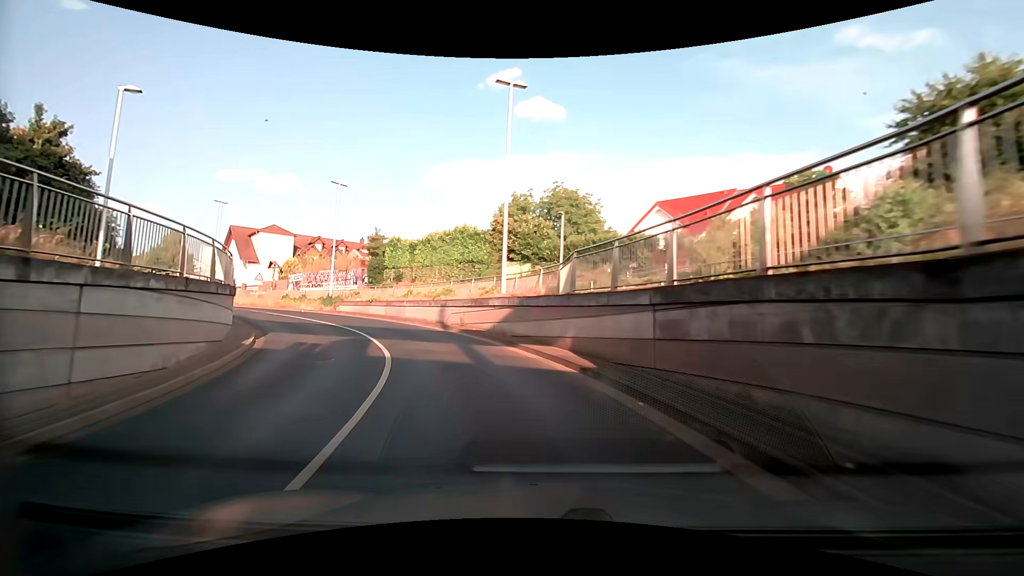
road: tertiary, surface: asphalt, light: Day
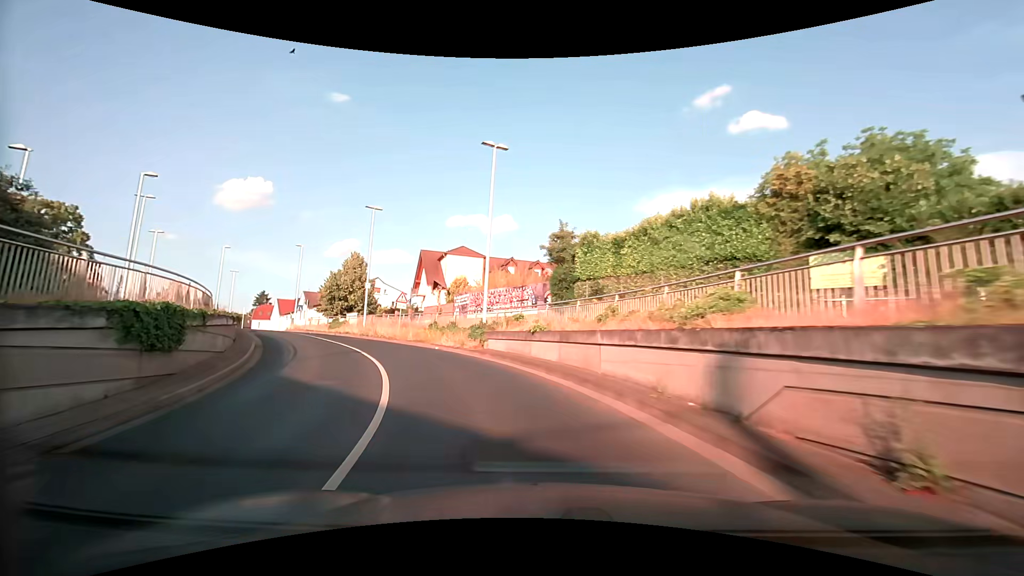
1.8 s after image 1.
(-4.0, +17.2) m; -25°
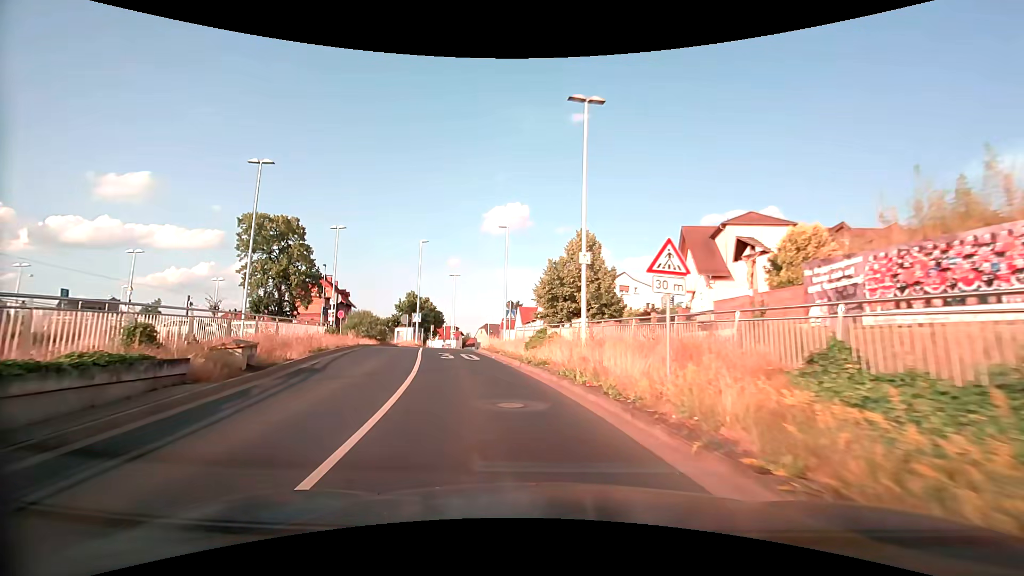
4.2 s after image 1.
(-5.6, +21.3) m; -29°
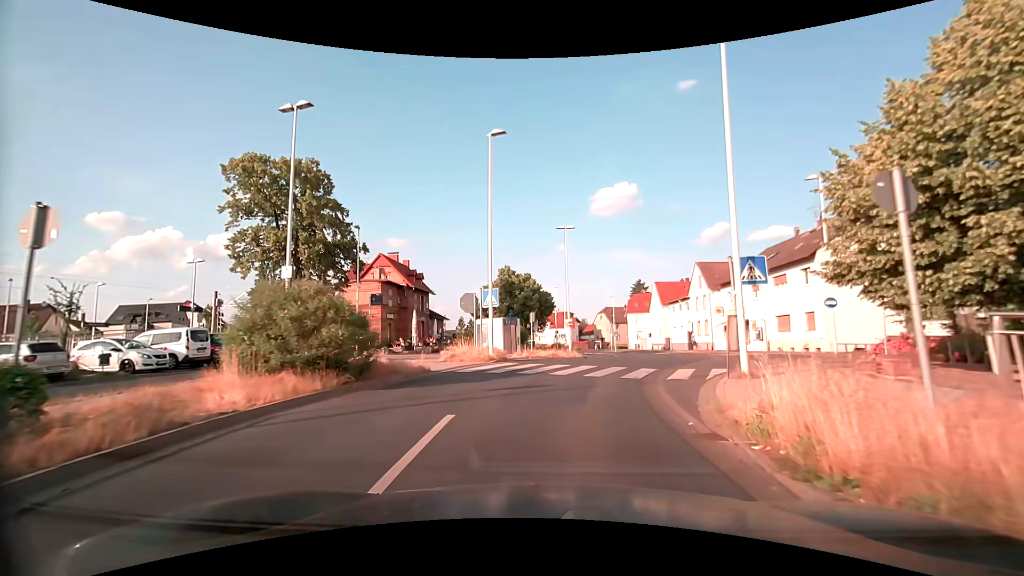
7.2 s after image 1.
(-4.7, +25.1) m; -14°
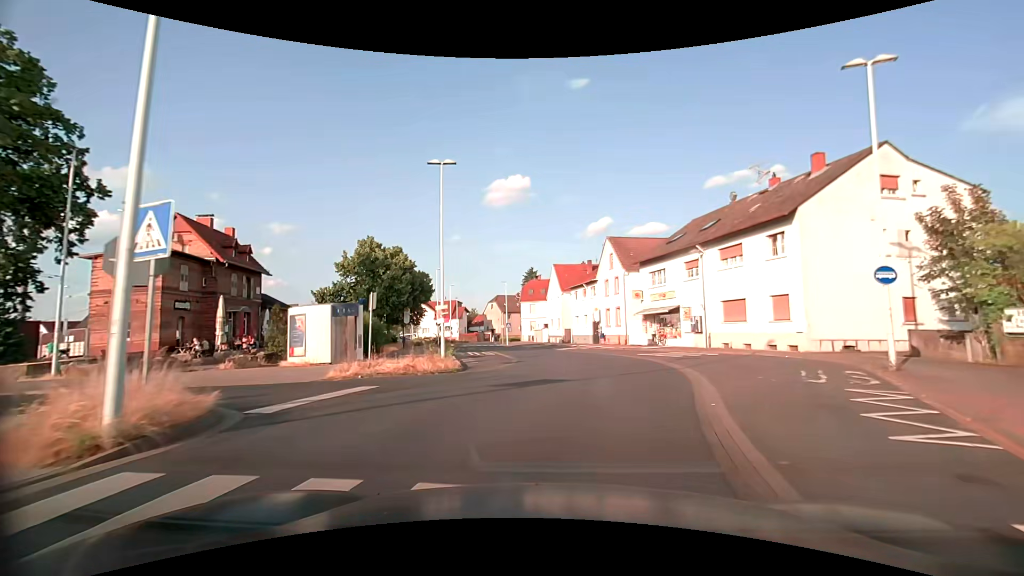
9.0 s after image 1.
(+1.1, +13.7) m; +12°
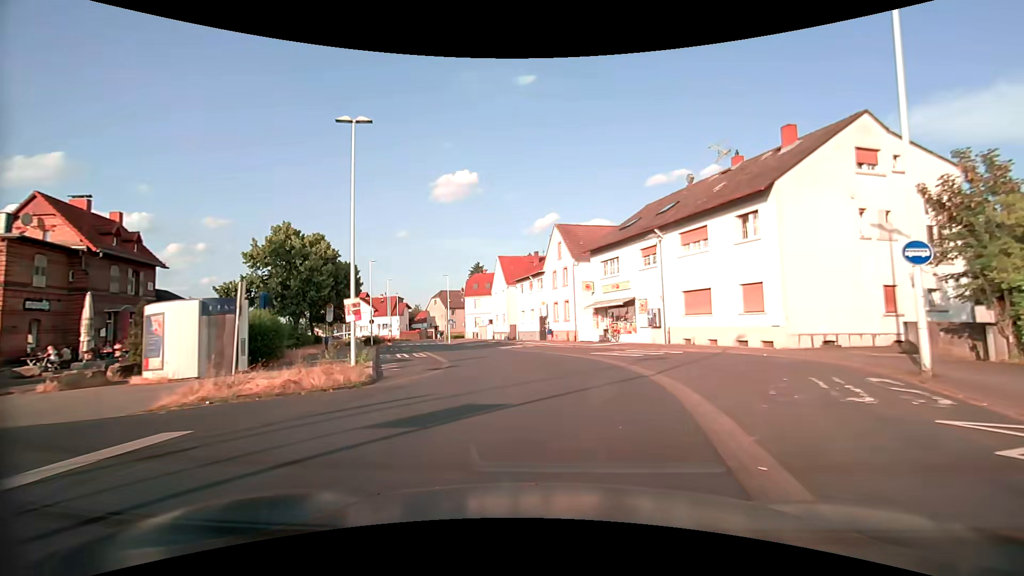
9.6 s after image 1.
(+0.2, +4.5) m; +6°
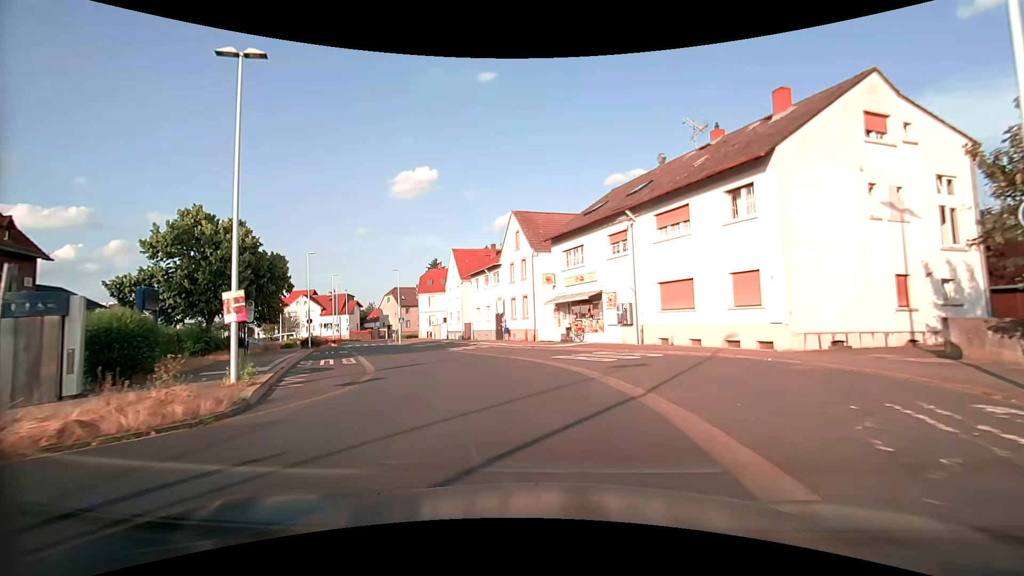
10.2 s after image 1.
(+0.2, +4.5) m; +4°
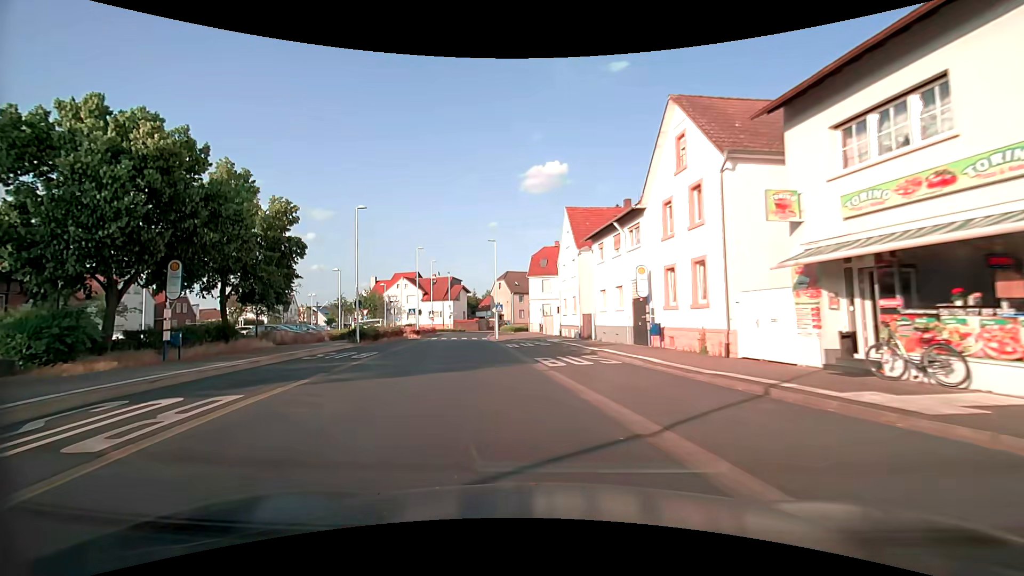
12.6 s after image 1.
(-1.4, +18.9) m; -14°
(-1, +10) (-2, +20) (-4, +30) (-5, +40) (-7, +49) (-8, +59) (-9, +69) (-7, +79) (0, +87) (+7, +93) m
